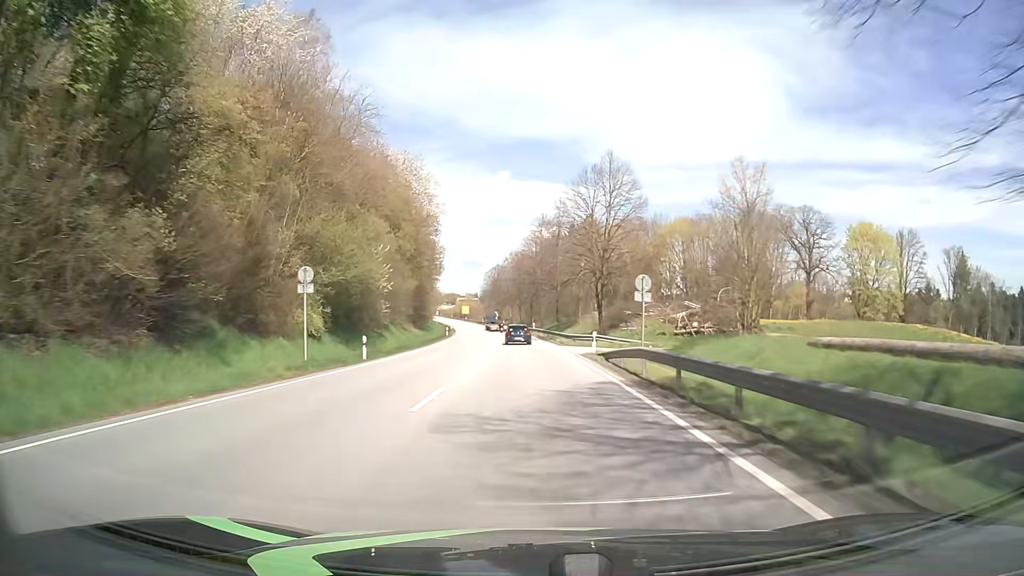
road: primary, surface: asphalt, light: Day
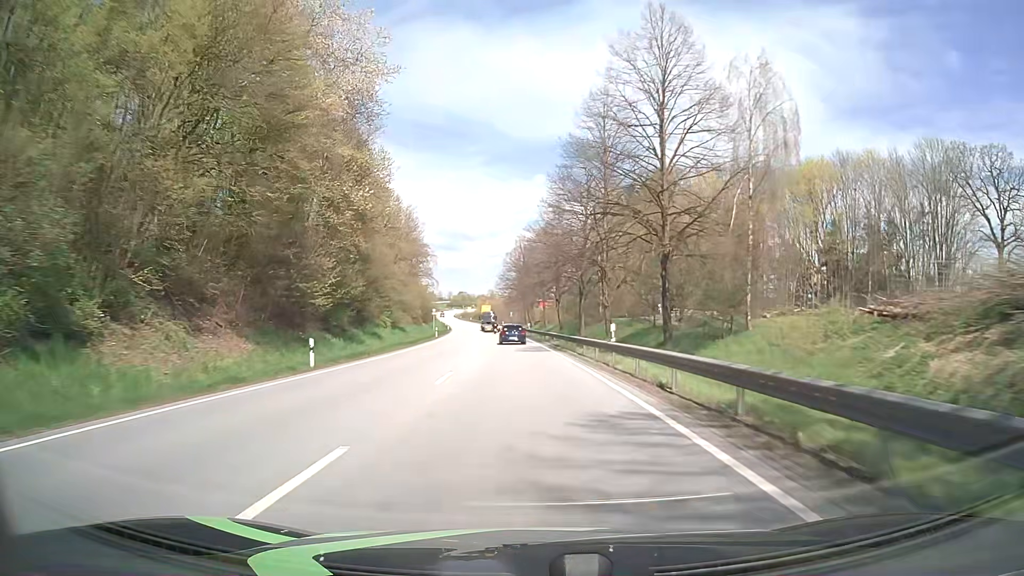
(-1.3, +55.6) m; -3°
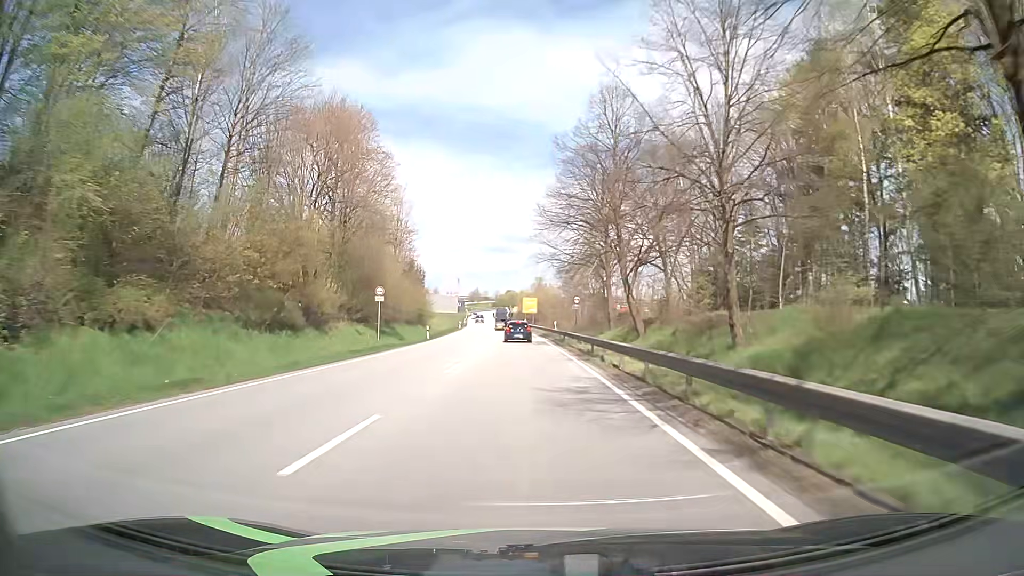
(-2.7, +69.7) m; -4°
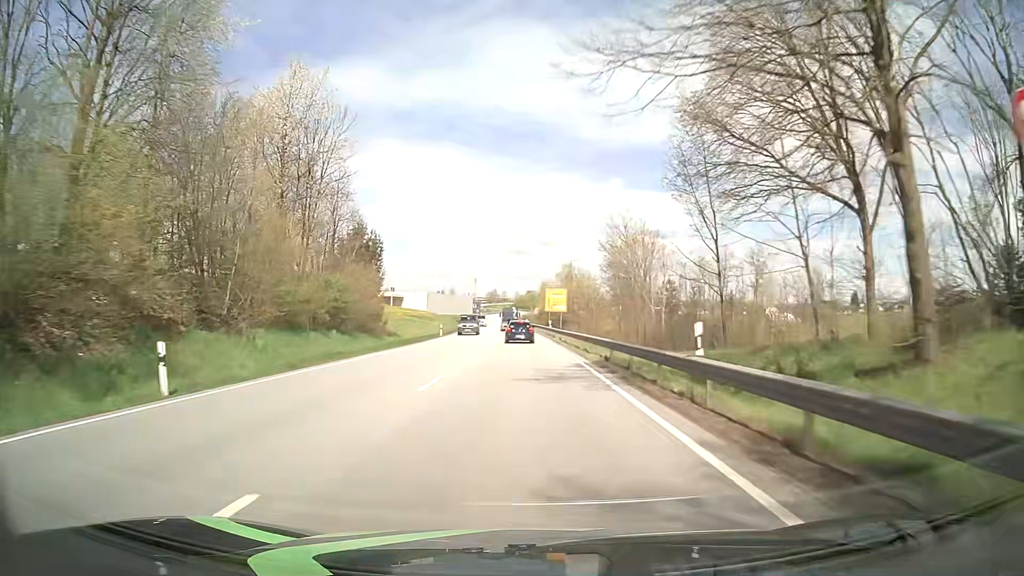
(-0.8, +40.8) m; -2°
